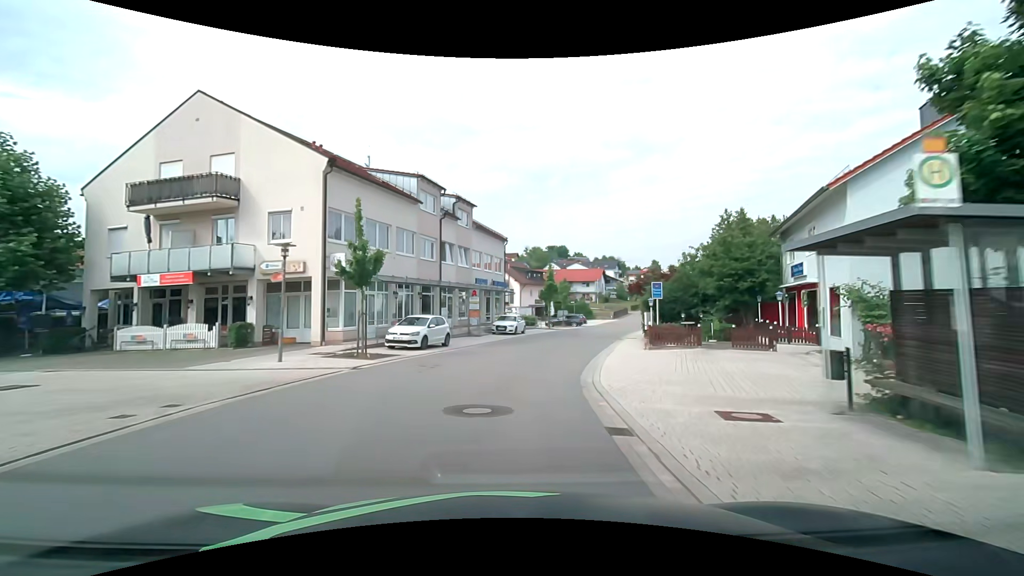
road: tertiary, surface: asphalt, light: Day
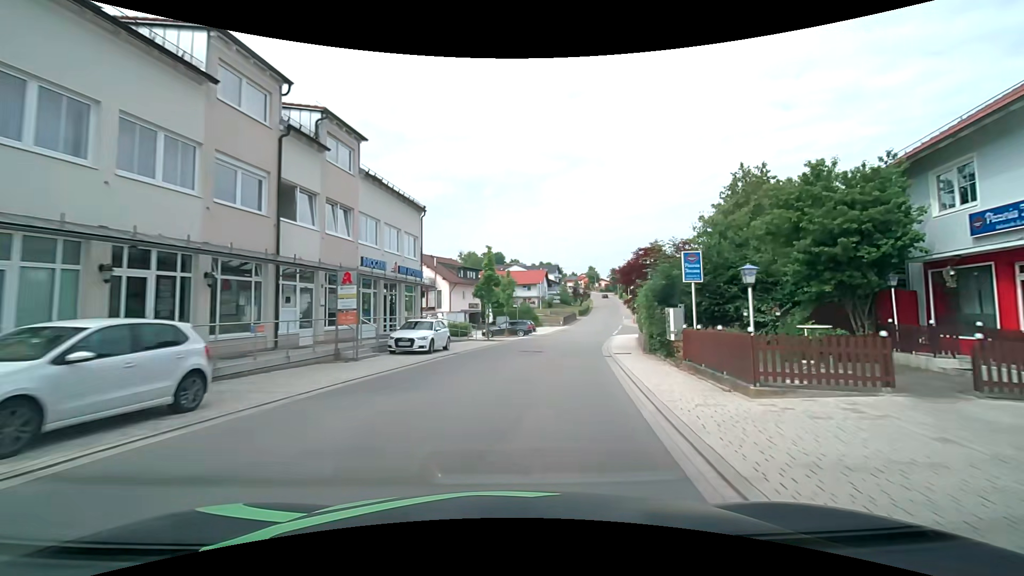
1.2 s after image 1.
(+0.8, +15.1) m; +7°
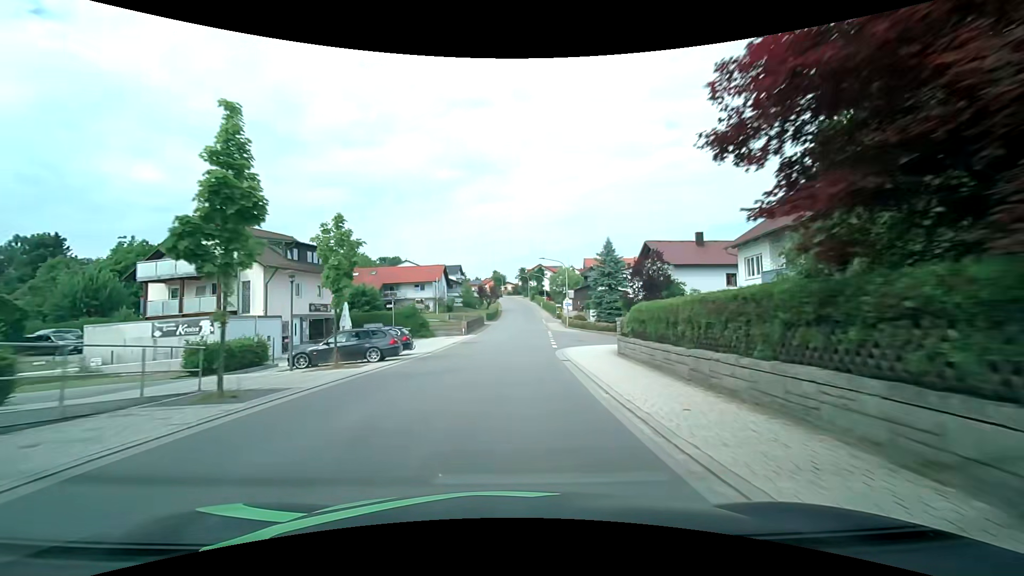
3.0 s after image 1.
(+2.3, +22.4) m; +11°
(0, +10) (+1, +20) (+1, +30) (+2, +40) (+3, +50) (+3, +60) (+3, +70) (+4, +80) (+4, +90) (+5, +100) m
